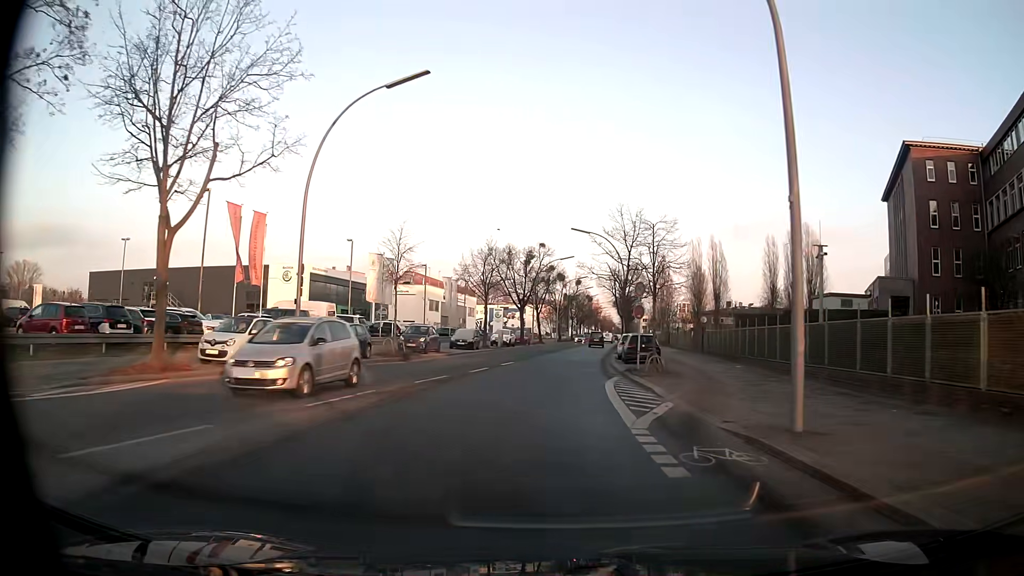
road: tertiary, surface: asphalt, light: Day
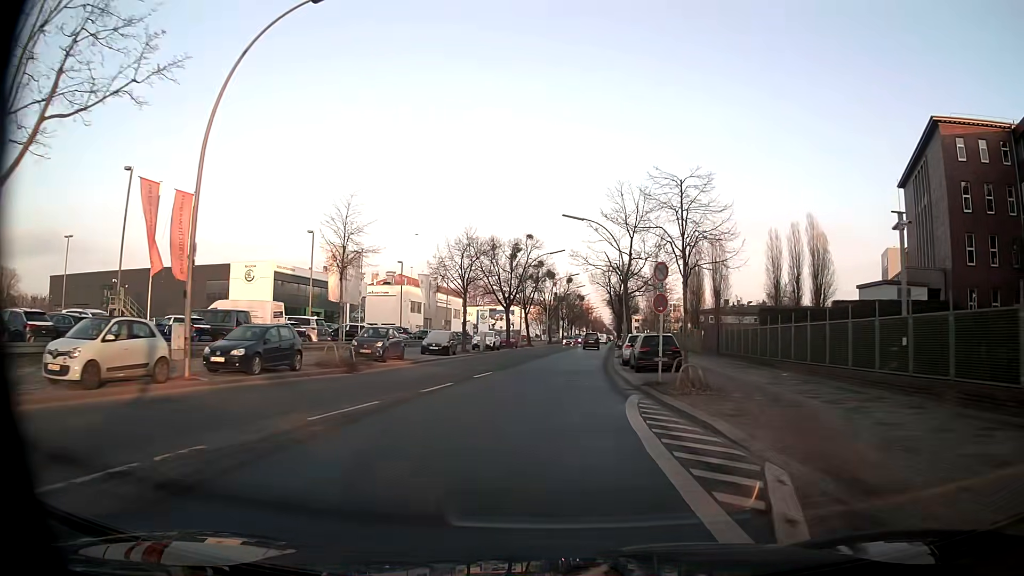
(0.0, +7.5) m; +1°
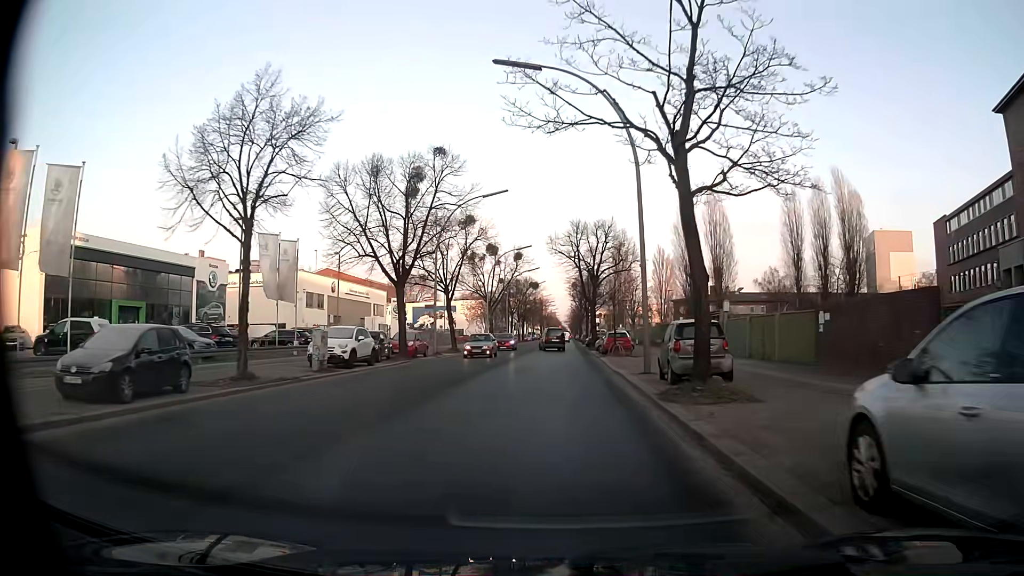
(+1.1, +29.4) m; +4°
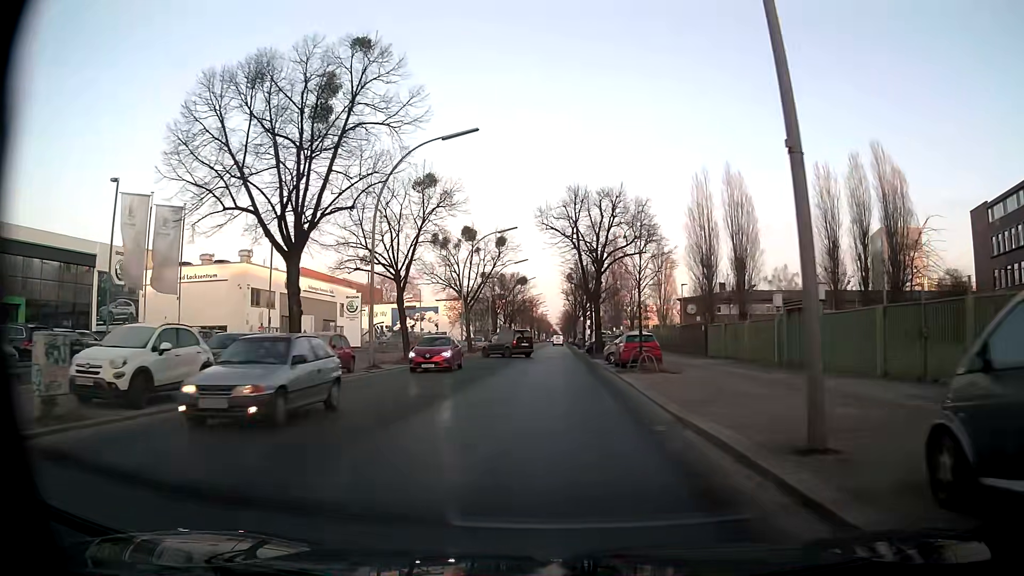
(+0.1, +13.7) m; +1°
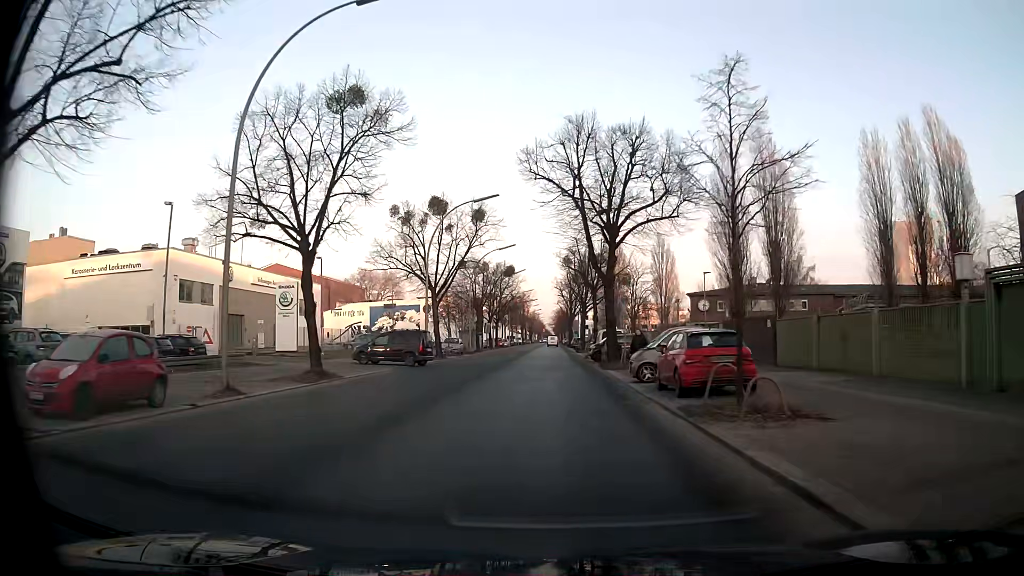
(+0.1, +13.5) m; +1°
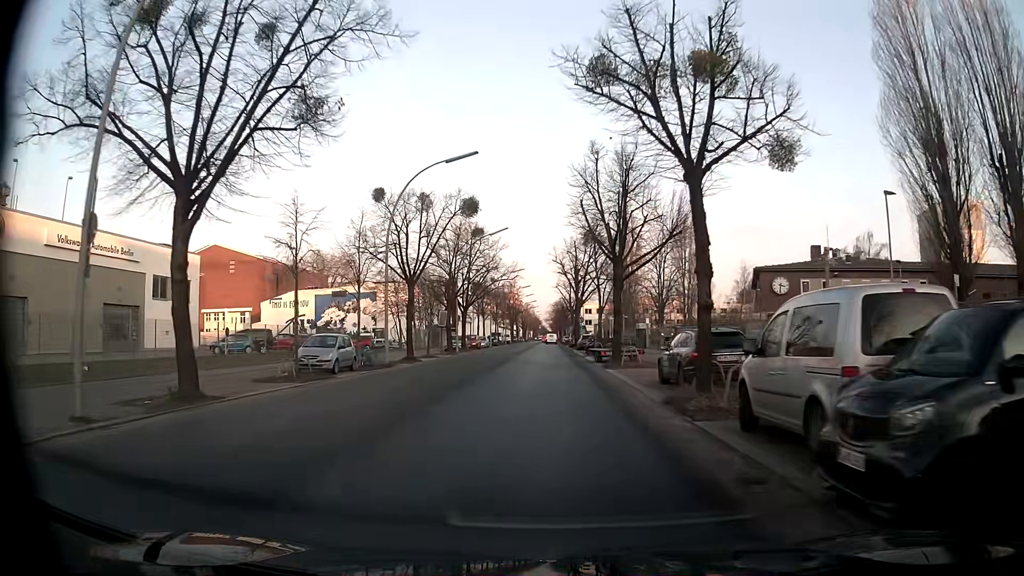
(+0.1, +33.2) m; 0°
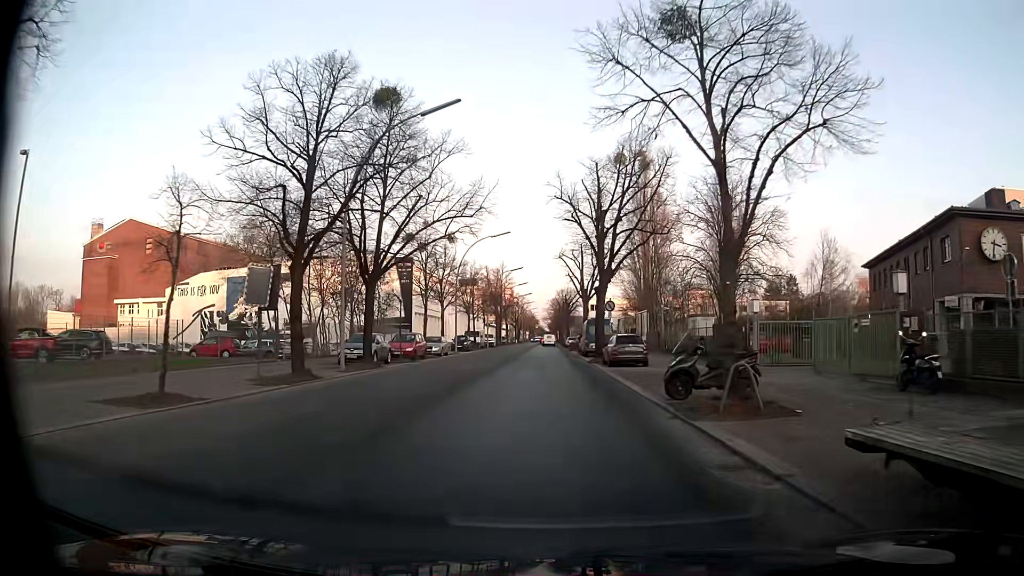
(0.0, +32.8) m; 0°
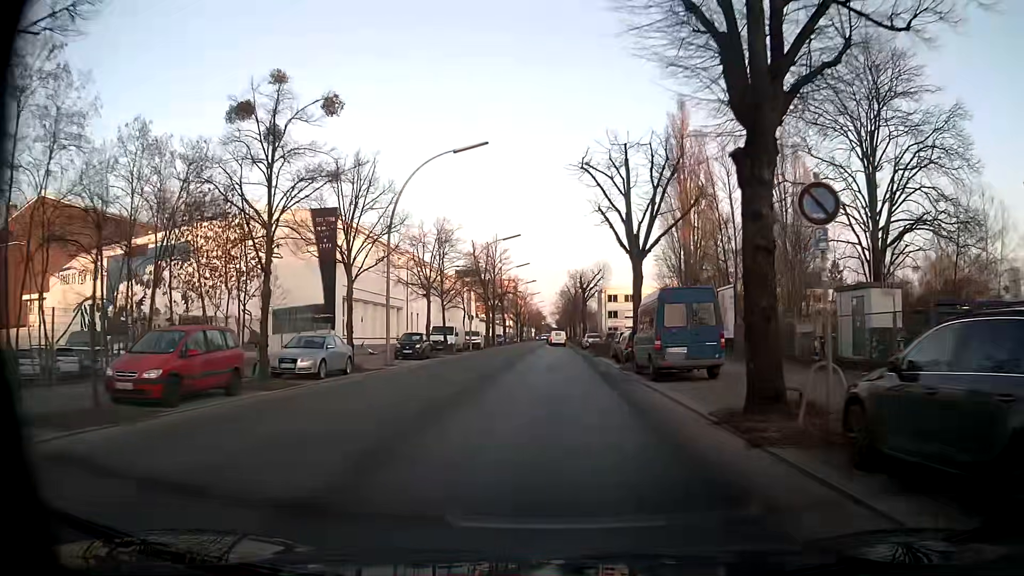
(+0.1, +27.0) m; 0°
(0, +10) (0, +20) (0, +30) (0, +40) (0, +50) (0, +60) (0, +70) (+1, +80) (+1, +90) (+1, +100) m
